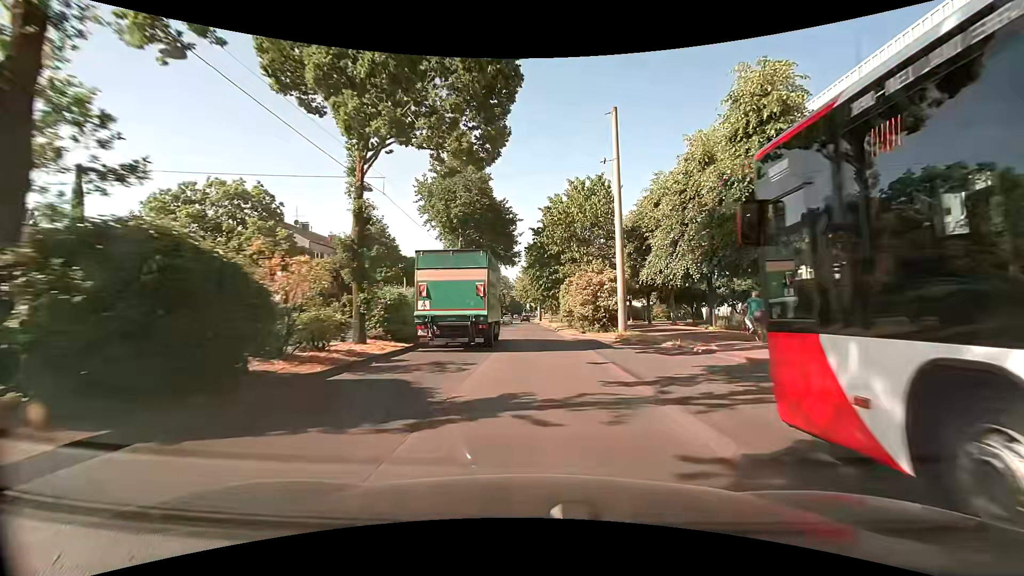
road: primary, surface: asphalt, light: Day
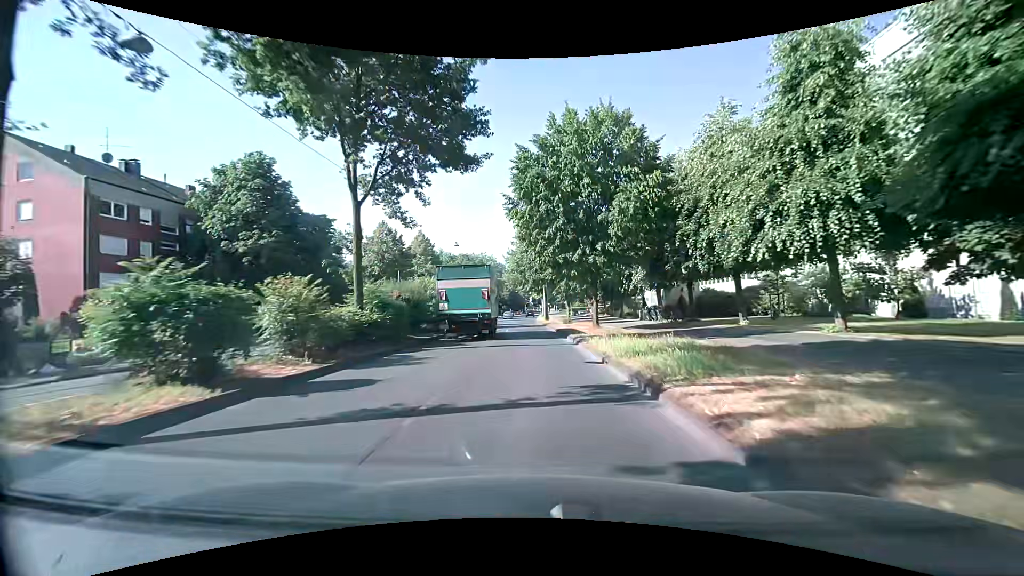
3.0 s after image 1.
(+0.1, +36.1) m; -1°
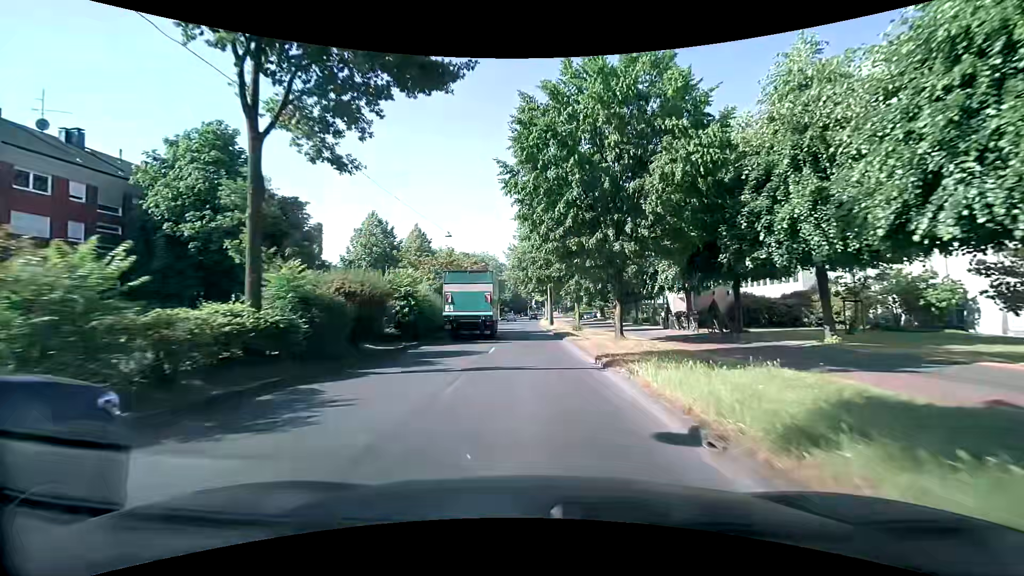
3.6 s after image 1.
(0.0, +7.0) m; +1°
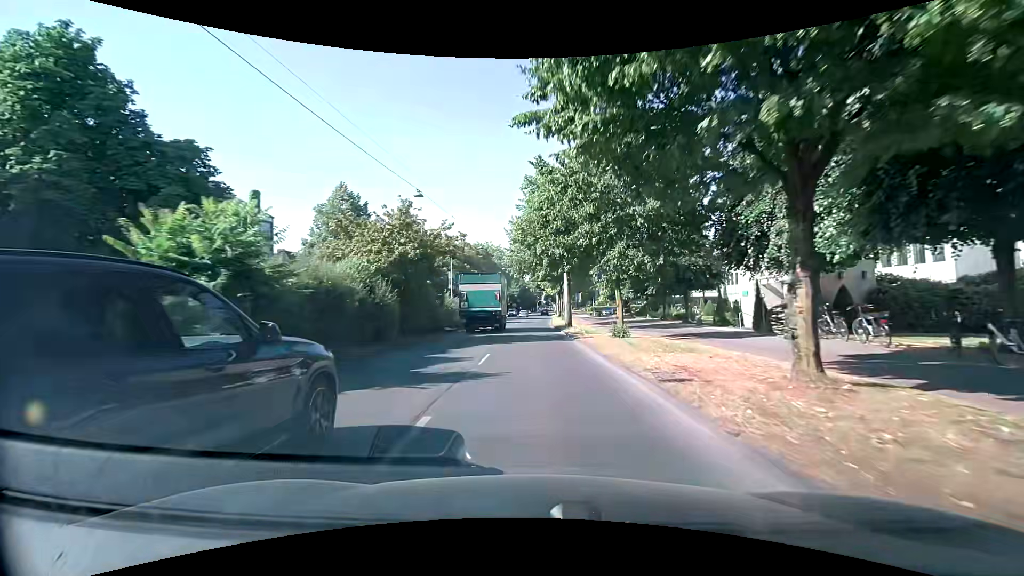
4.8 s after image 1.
(-0.3, +14.2) m; -1°
(0, +10) (0, +20) (-1, +30) (-1, +40) (-1, +50) (-1, +60) (0, +70) (0, +80) (0, +90) (0, +100) m
